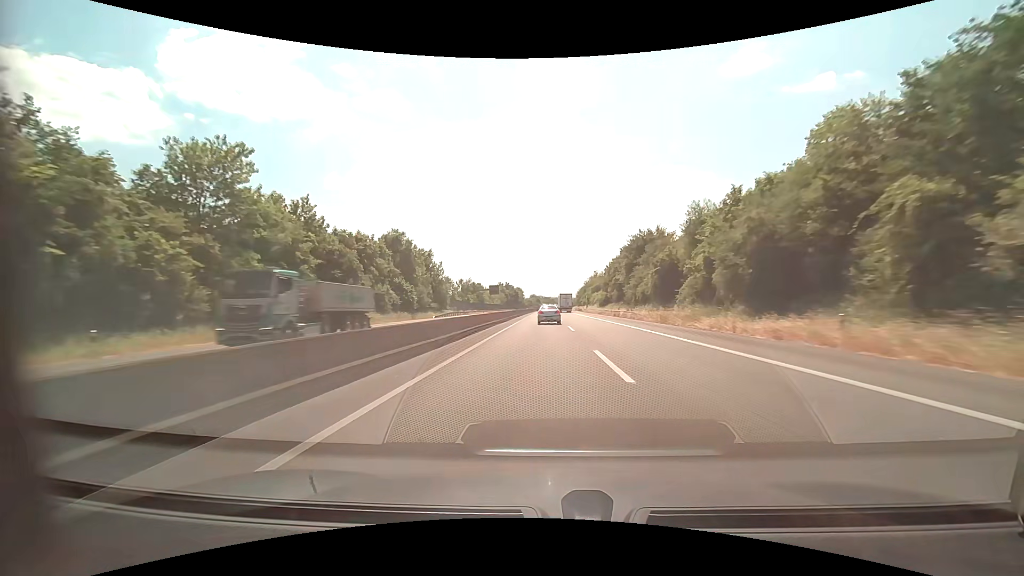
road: motorway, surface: asphalt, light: Day
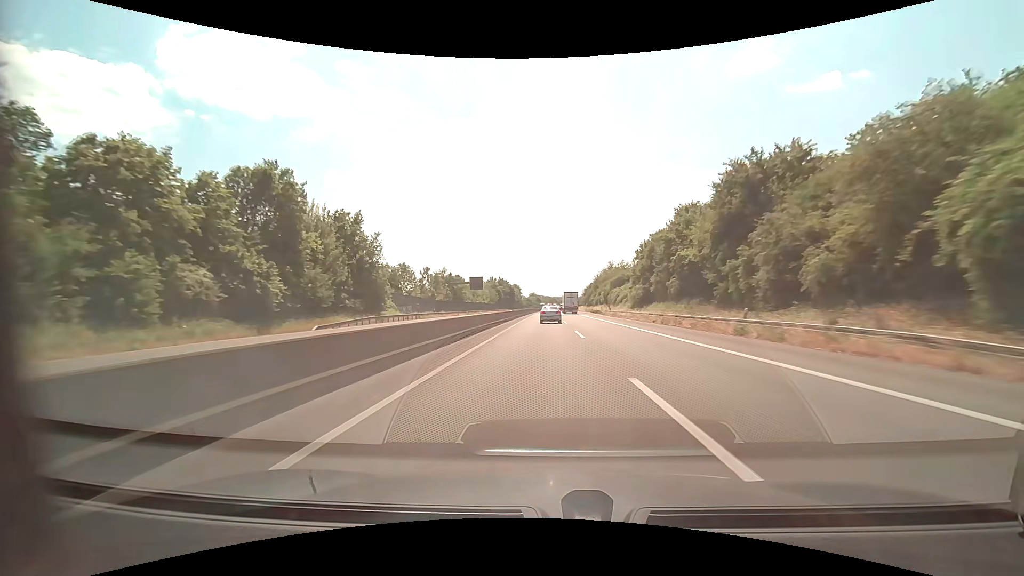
(-0.2, +41.5) m; 0°
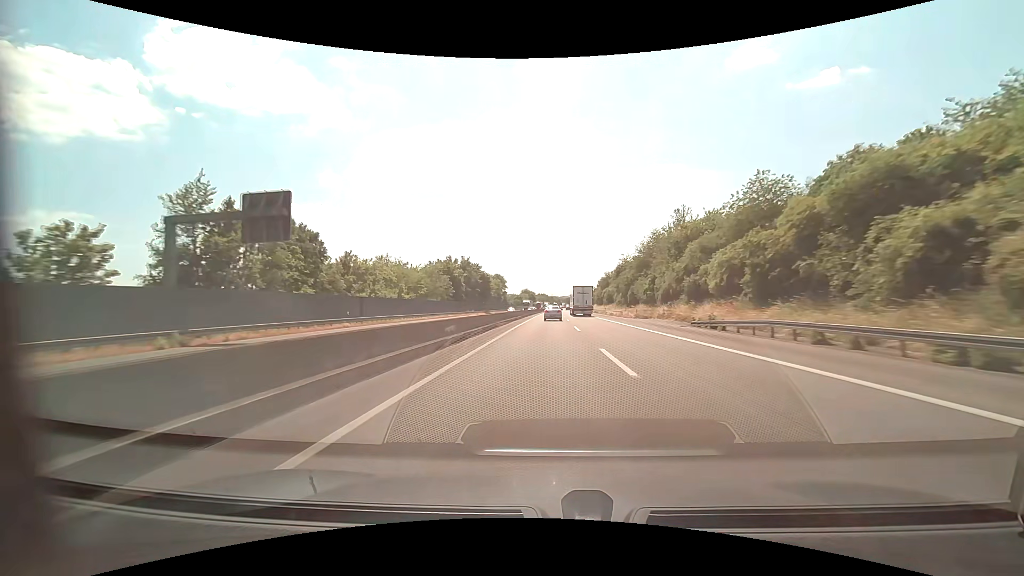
(+0.4, +83.2) m; 0°
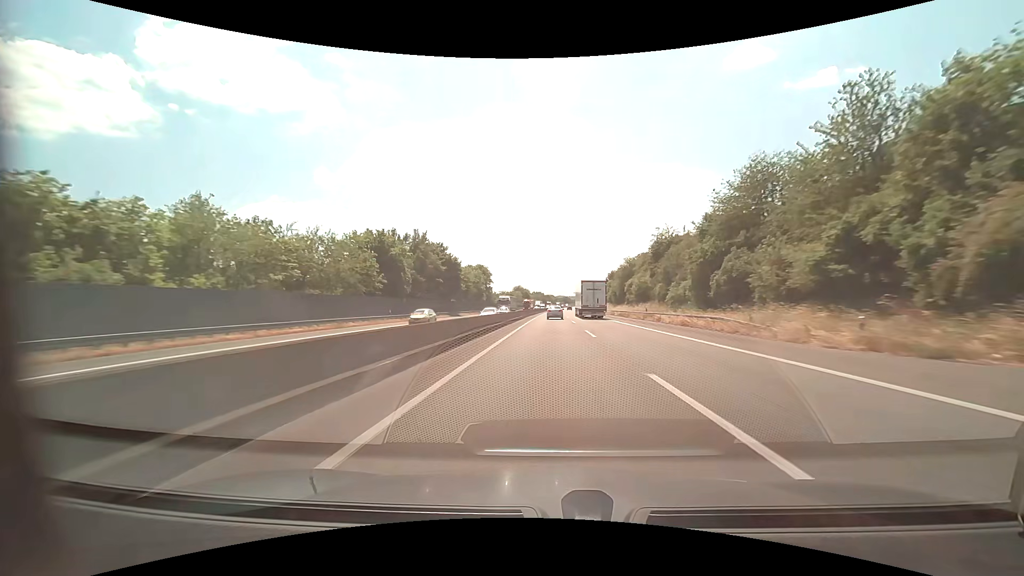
(+0.1, +41.7) m; 0°
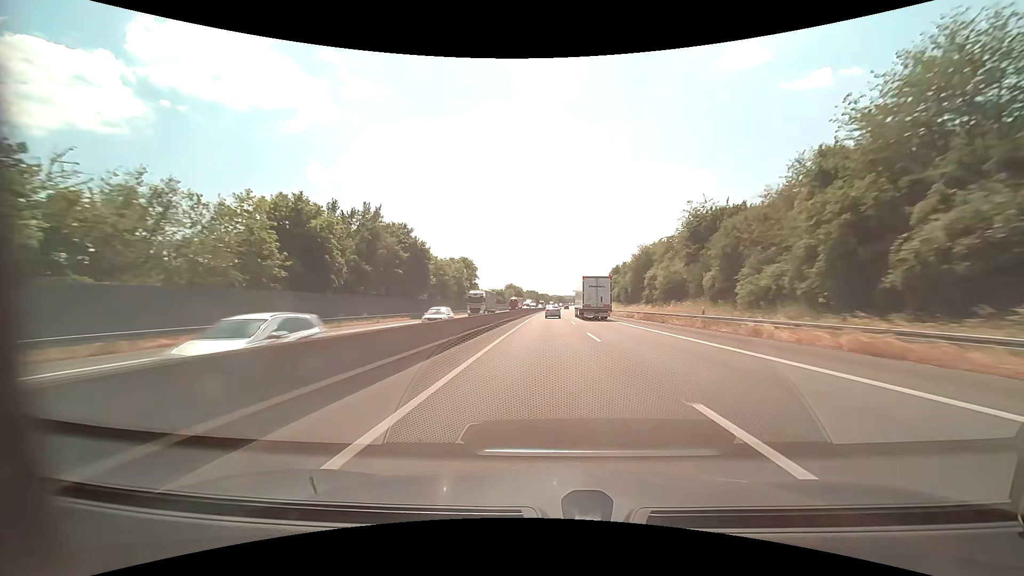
(+0.1, +20.8) m; +1°
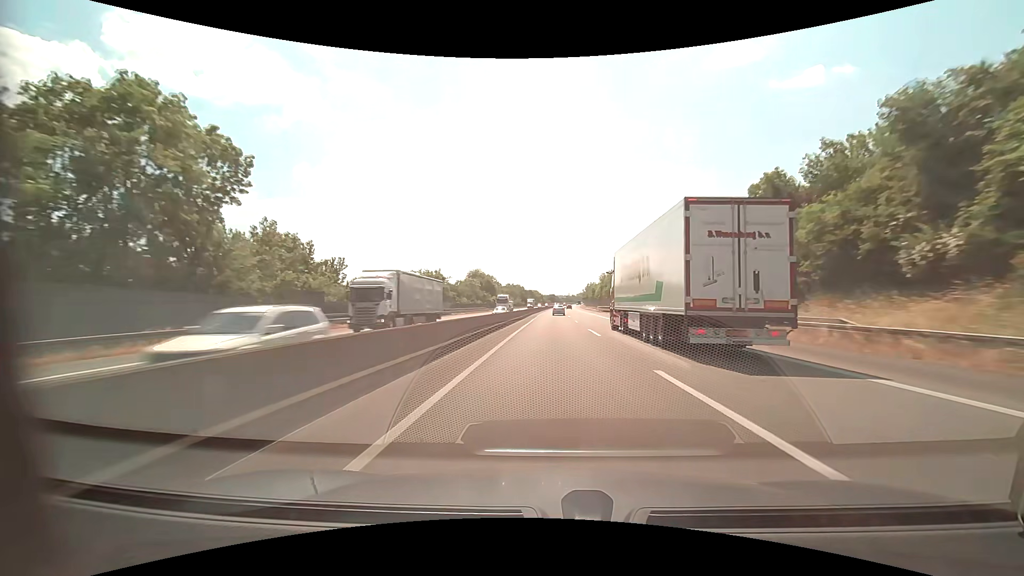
(+1.1, +104.1) m; +1°
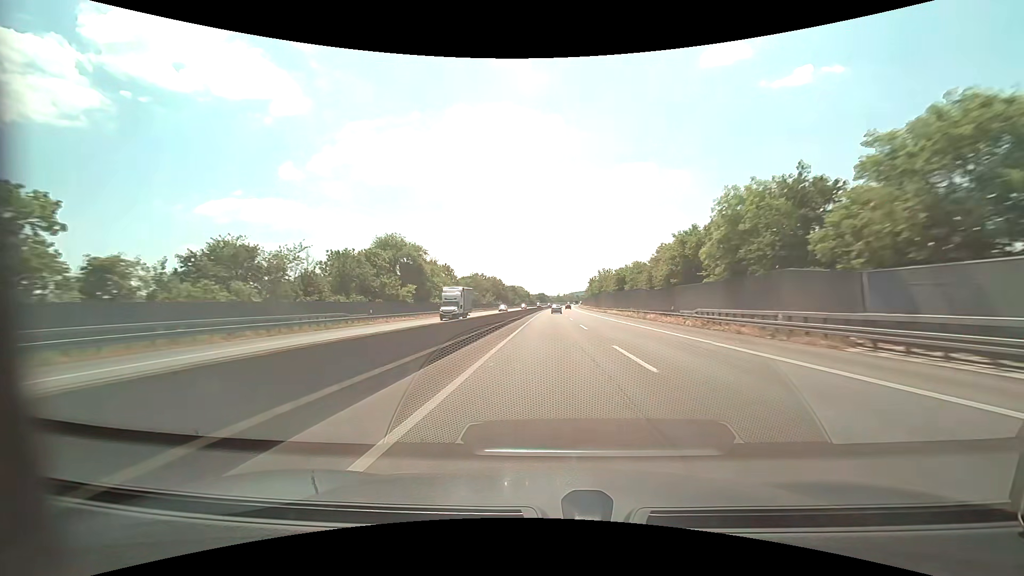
(+0.9, +83.0) m; +1°
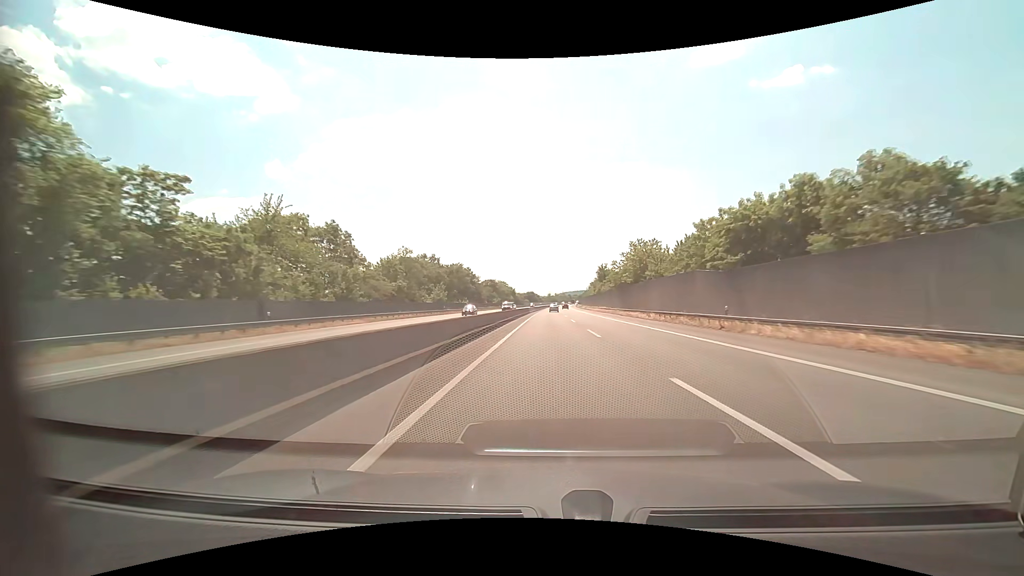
(+0.5, +61.4) m; +1°
(0, +10) (0, +20) (0, +30) (+1, +40) (+1, +50) (+1, +60) (+2, +70) (+2, +80) (+3, +90) (+3, +100) m
